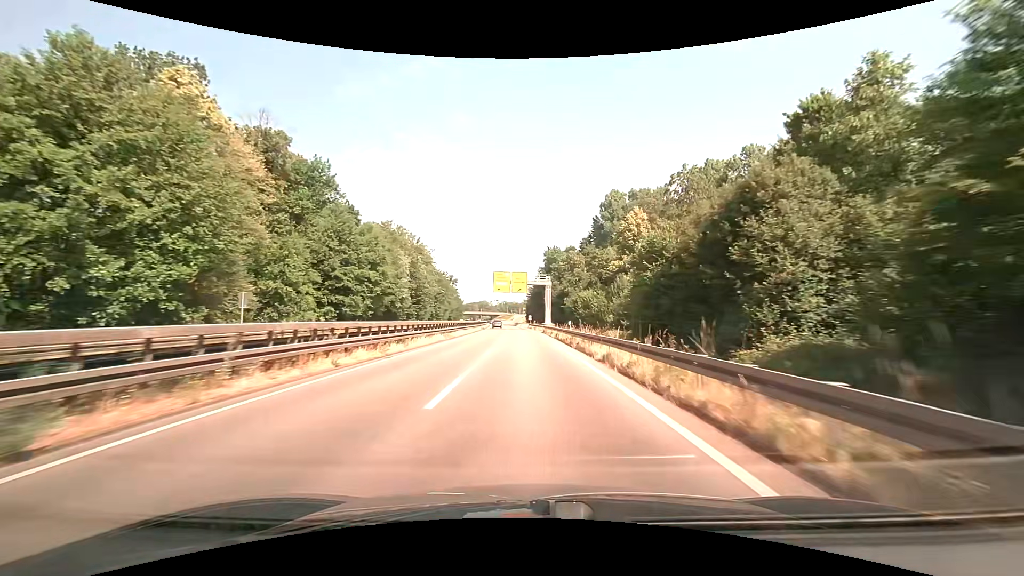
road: trunk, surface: asphalt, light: Day
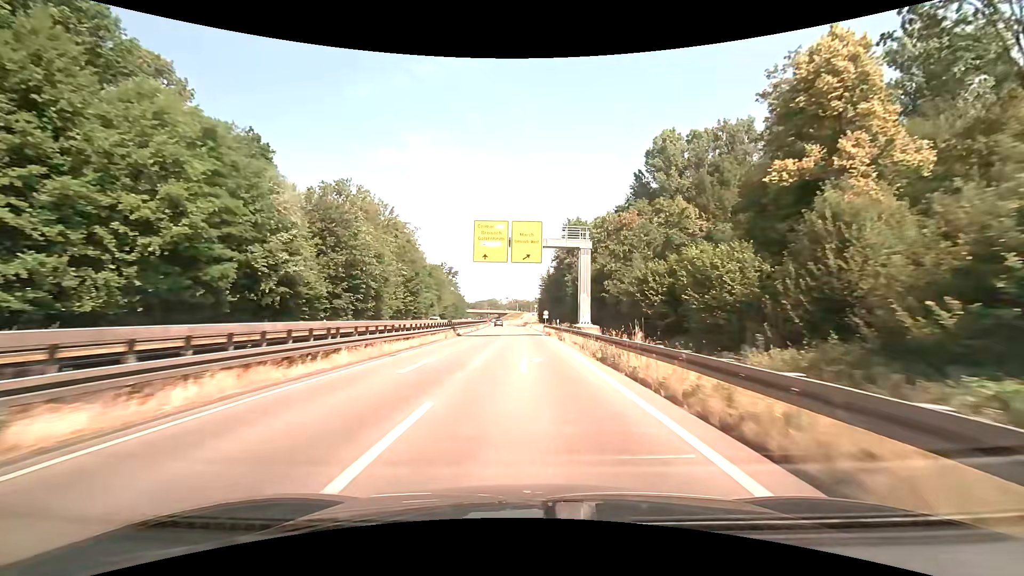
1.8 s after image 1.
(-0.2, +39.3) m; -1°
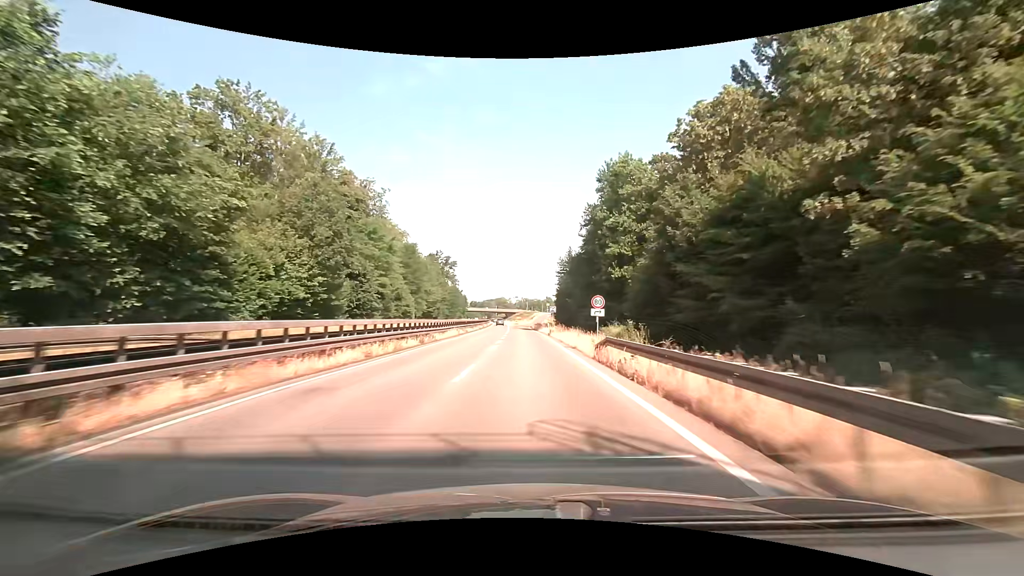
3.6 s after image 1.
(-0.5, +39.2) m; -1°
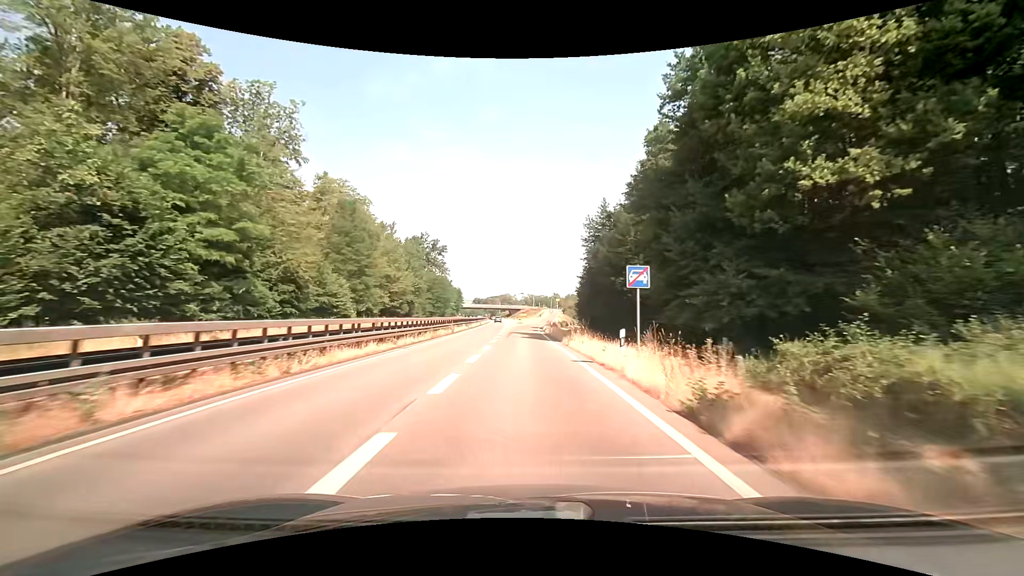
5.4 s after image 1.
(-0.3, +37.8) m; -1°
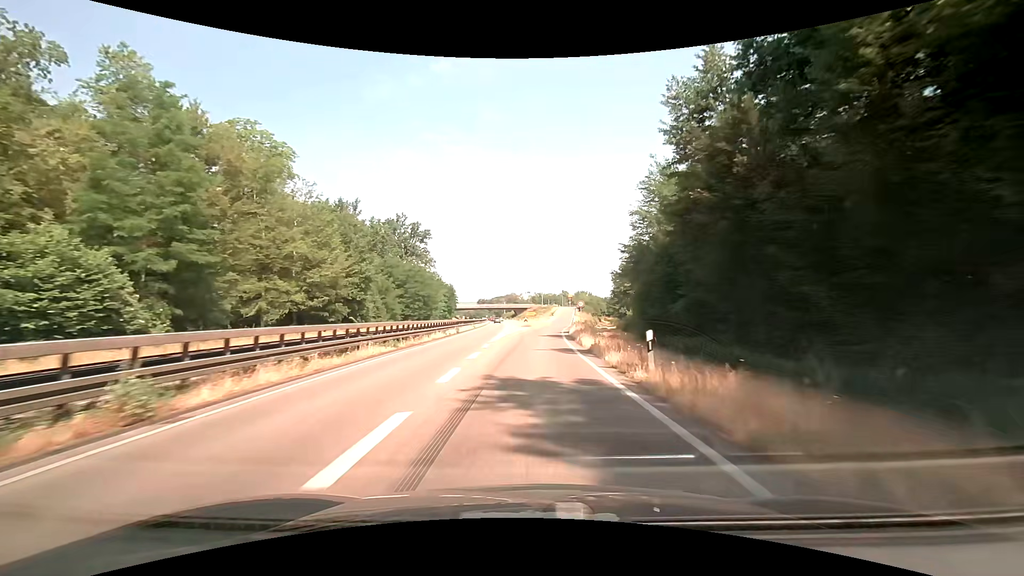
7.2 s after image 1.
(-0.4, +34.5) m; -1°
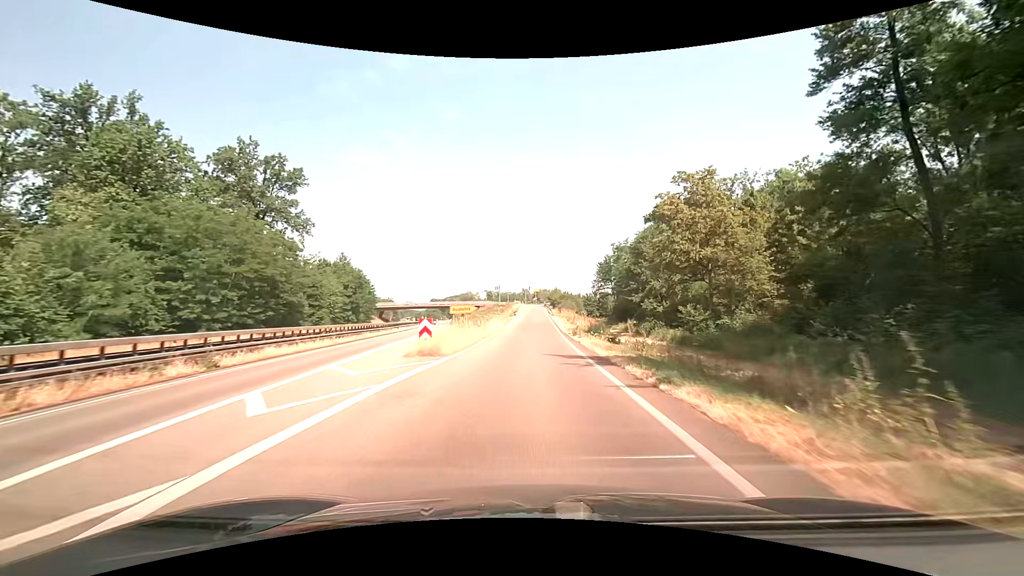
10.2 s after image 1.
(+2.1, +51.8) m; +5°
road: trunk_link
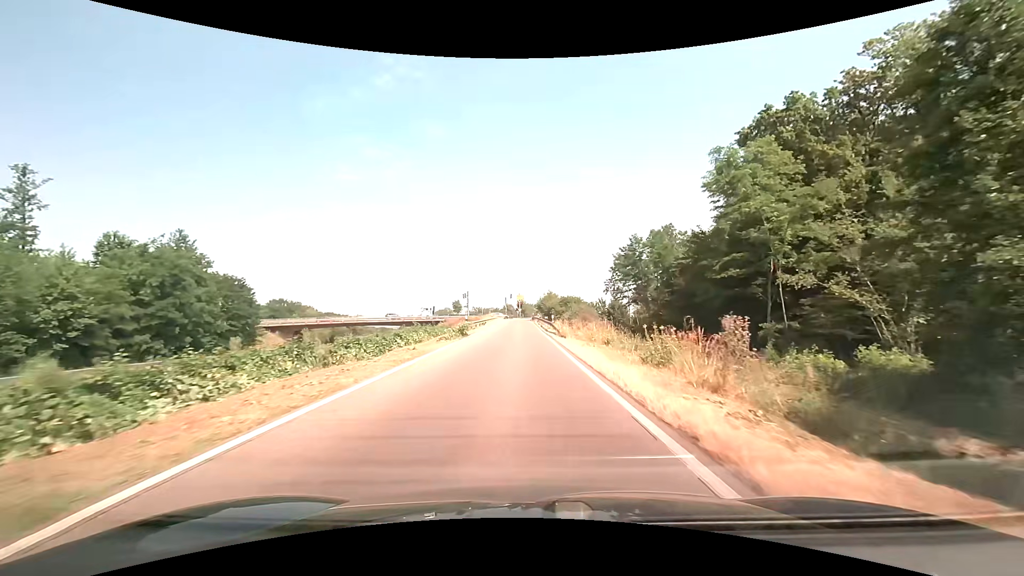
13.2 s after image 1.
(+1.2, +47.8) m; +2°
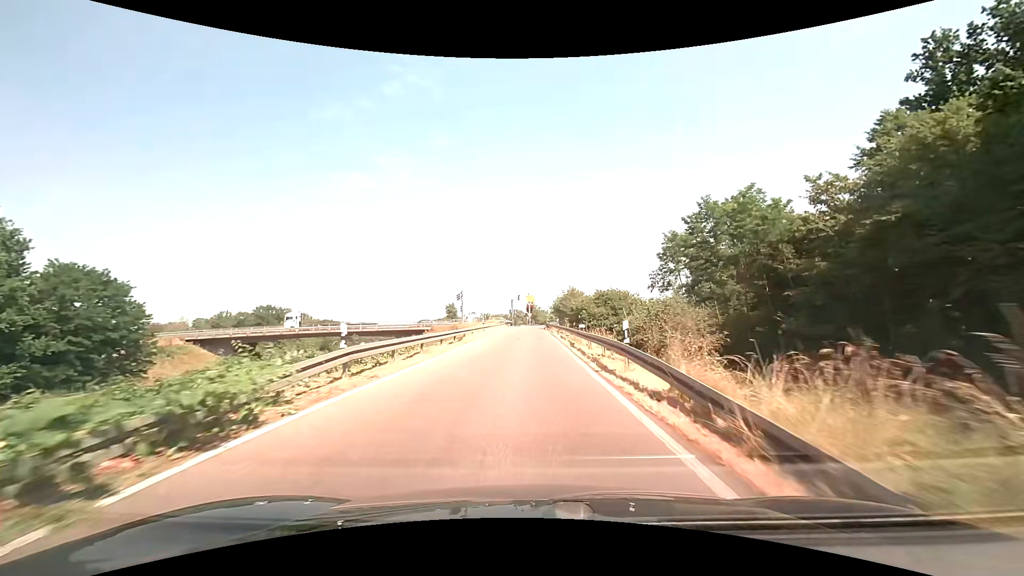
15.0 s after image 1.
(-0.2, +26.4) m; -2°
(0, +10) (0, +20) (0, +30) (0, +40) (0, +50) (0, +60) (+1, +70) (+2, +80) (+6, +89) (+13, +95) m
